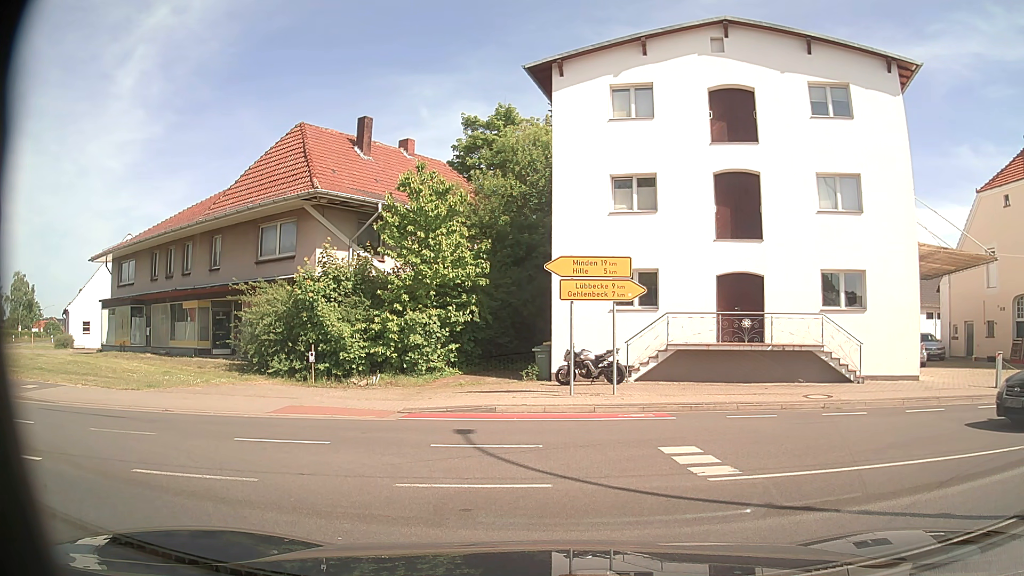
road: secondary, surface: asphalt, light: Day
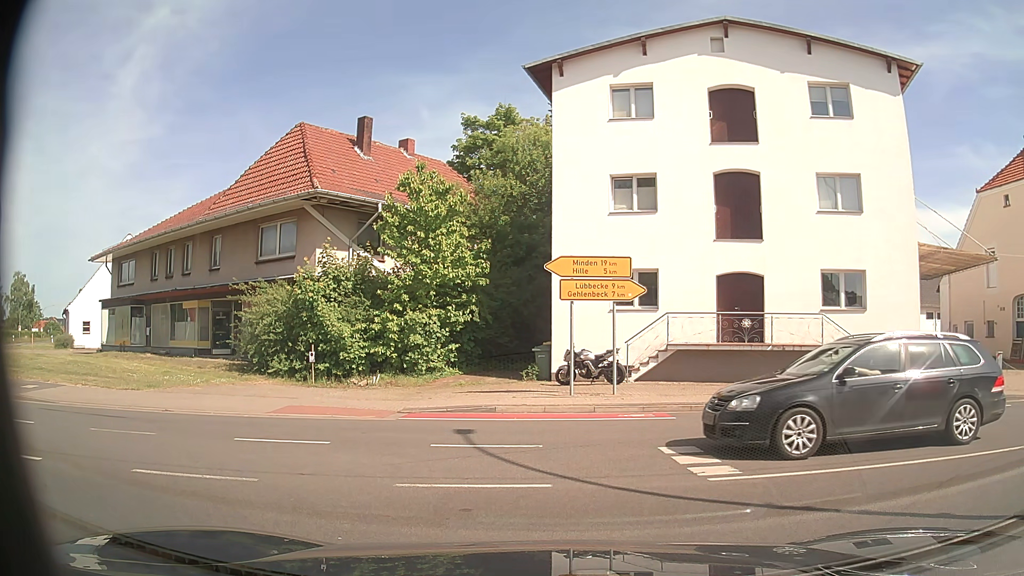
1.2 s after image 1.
(0.0, 0.0) m; 0°
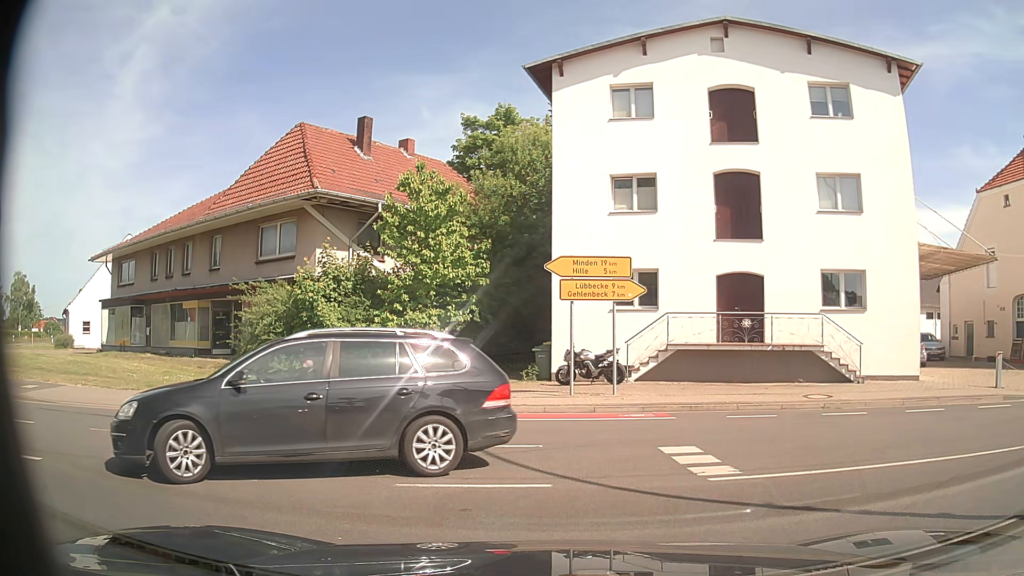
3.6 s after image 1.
(0.0, 0.0) m; 0°
